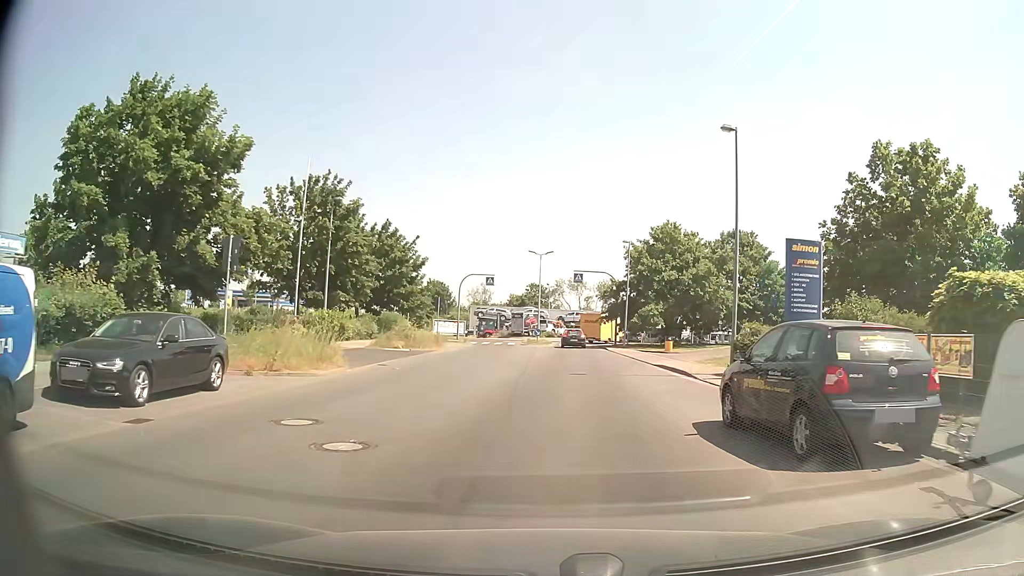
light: Day
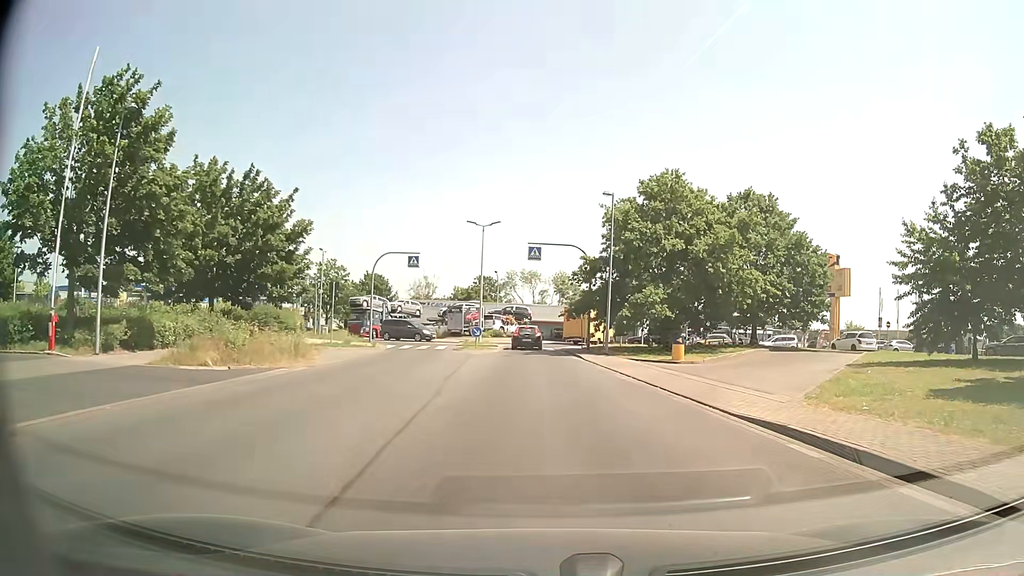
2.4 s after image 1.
(+0.6, +16.2) m; +4°
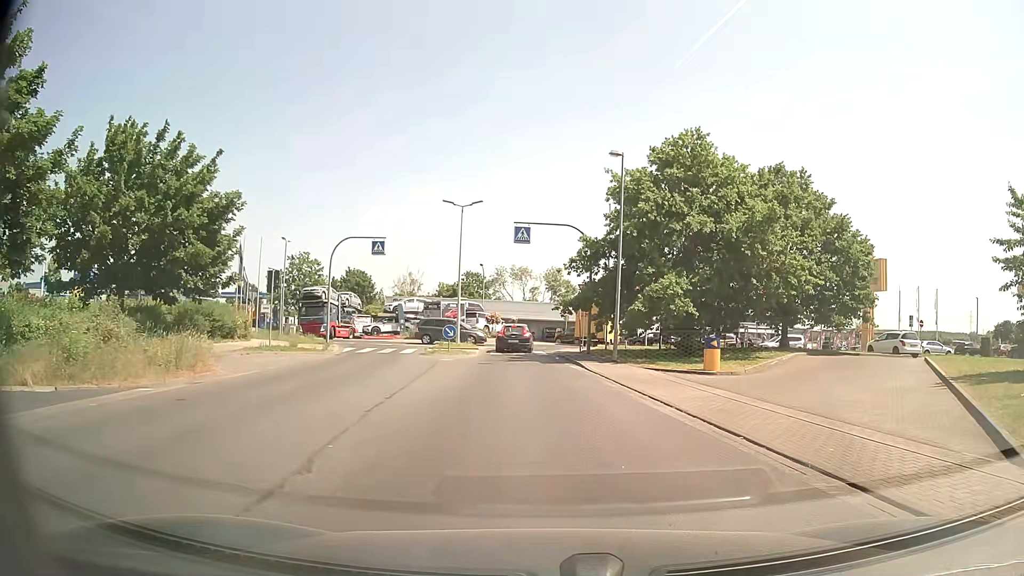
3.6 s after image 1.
(+0.1, +7.2) m; 0°
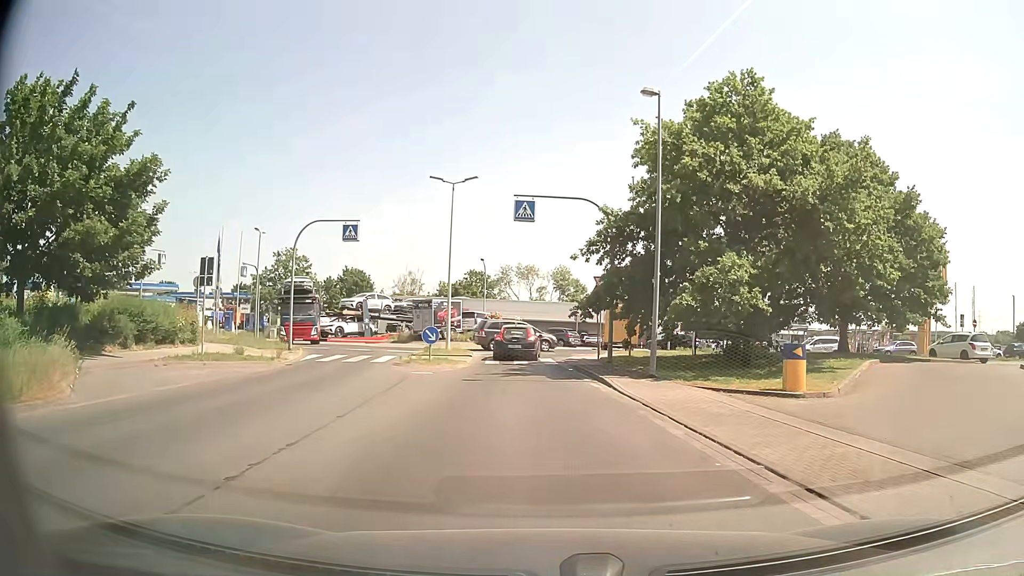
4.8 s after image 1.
(0.0, +6.7) m; -1°
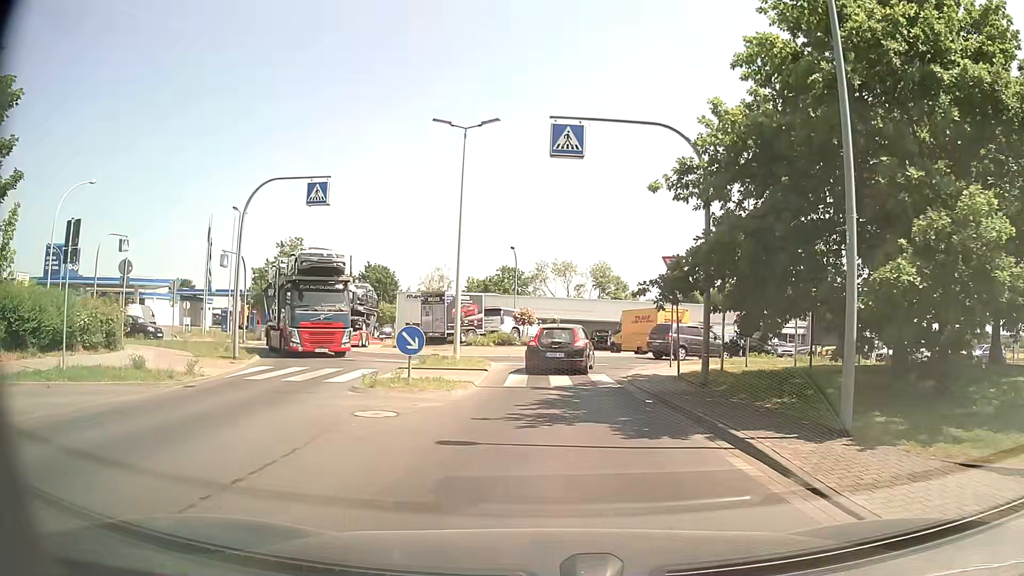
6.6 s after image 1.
(-0.3, +9.2) m; -3°
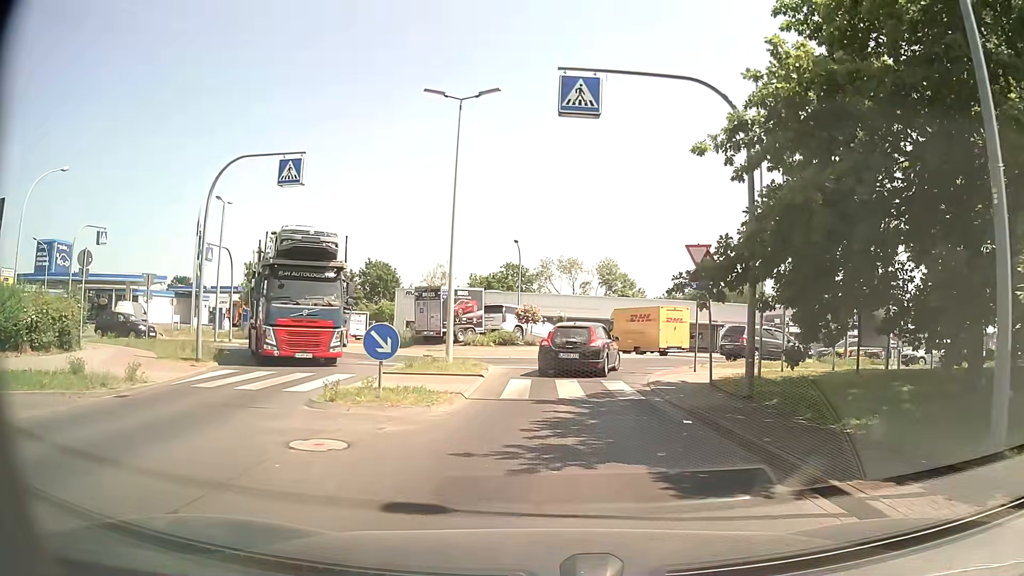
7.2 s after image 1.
(0.0, +2.9) m; -1°
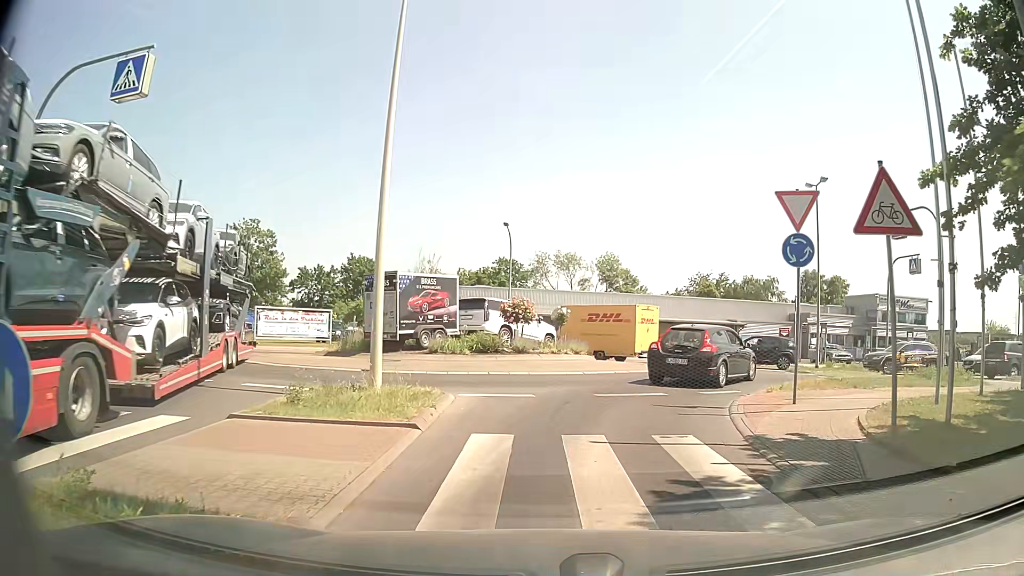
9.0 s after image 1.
(0.0, +8.2) m; -1°
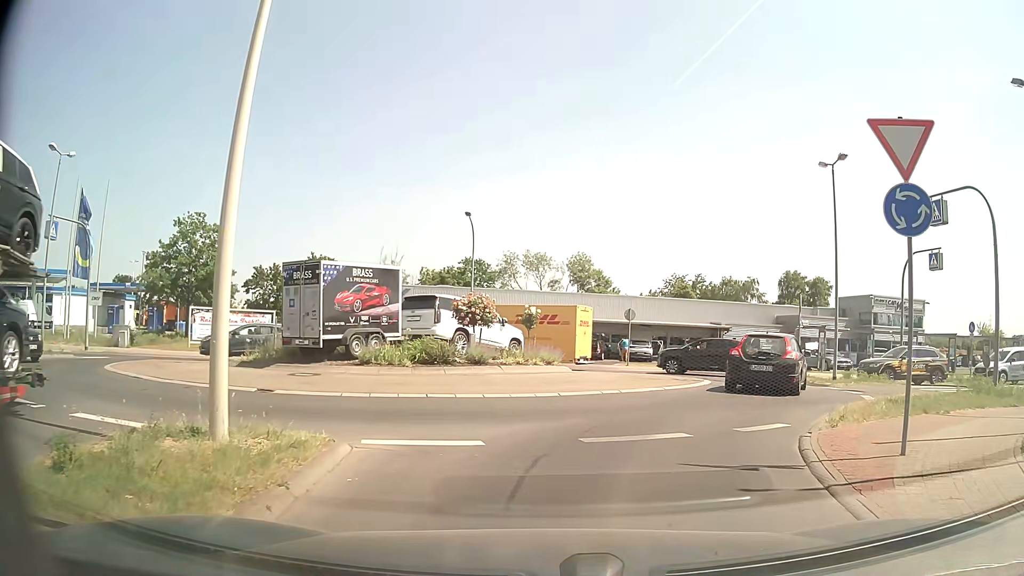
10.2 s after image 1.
(+0.2, +4.7) m; +2°
